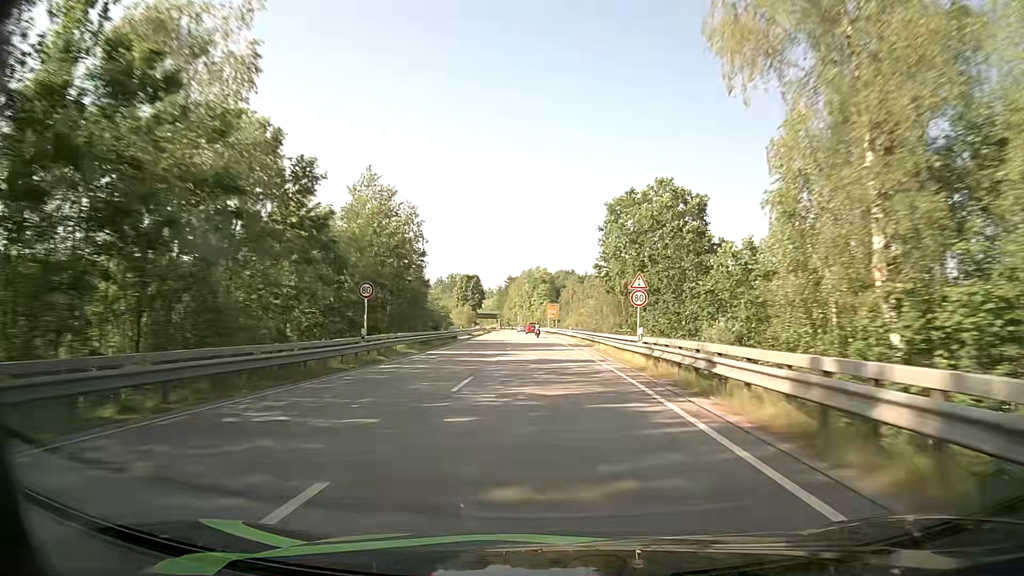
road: primary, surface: asphalt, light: Day
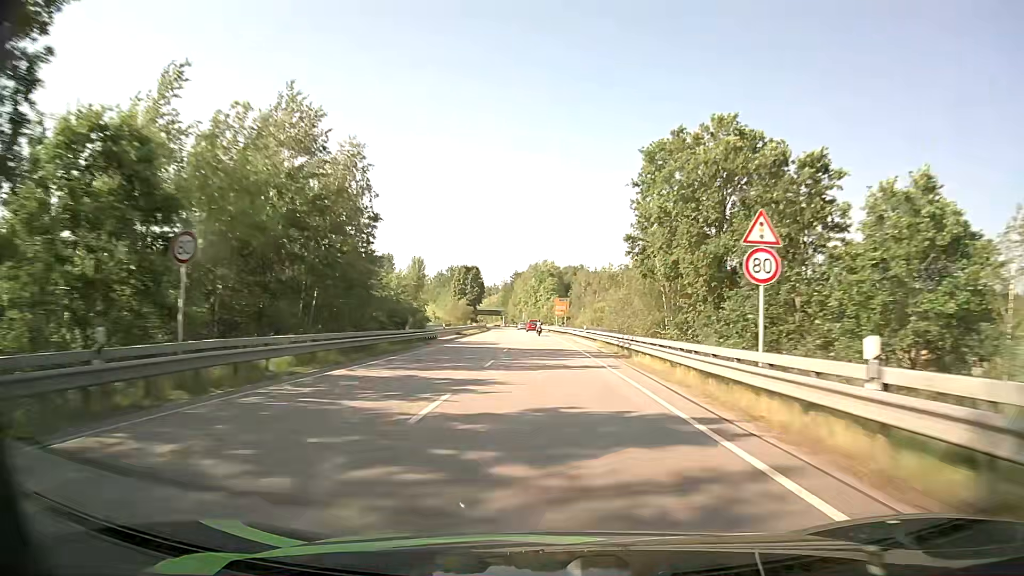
(-0.1, +16.5) m; -1°
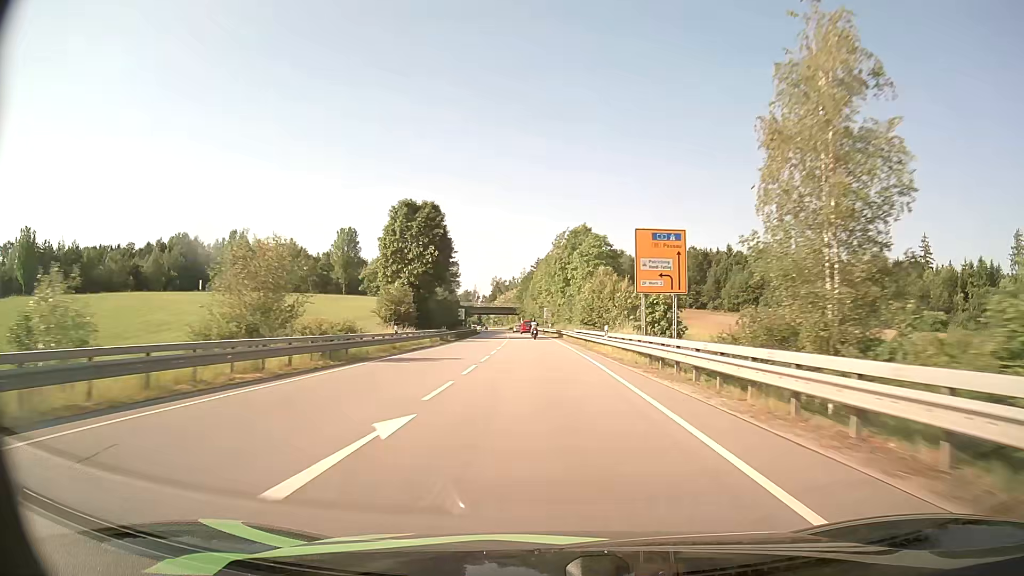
(-1.2, +75.9) m; -2°
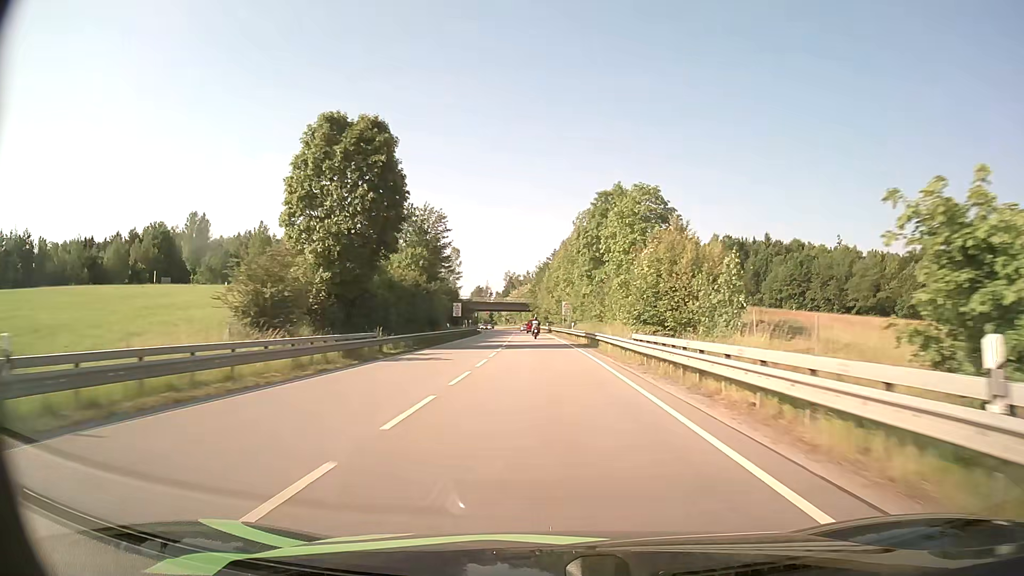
(-0.5, +27.1) m; -2°
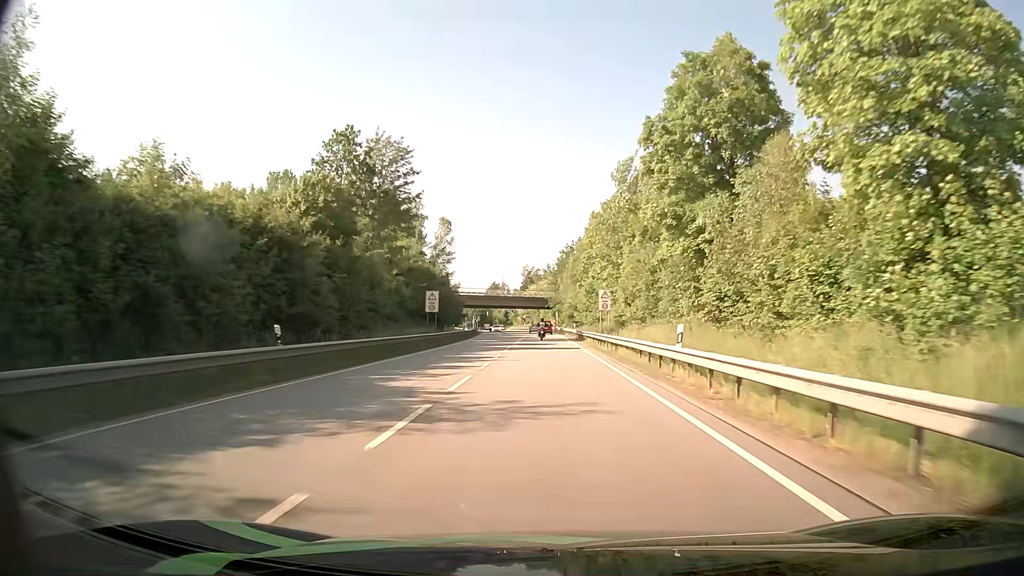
(-0.6, +37.3) m; -2°
(0, +10) (0, +20) (0, +30) (0, +40) (-1, +50) (-1, +60) (-1, +70) (-1, +80) (-1, +90) (-2, +100) m
